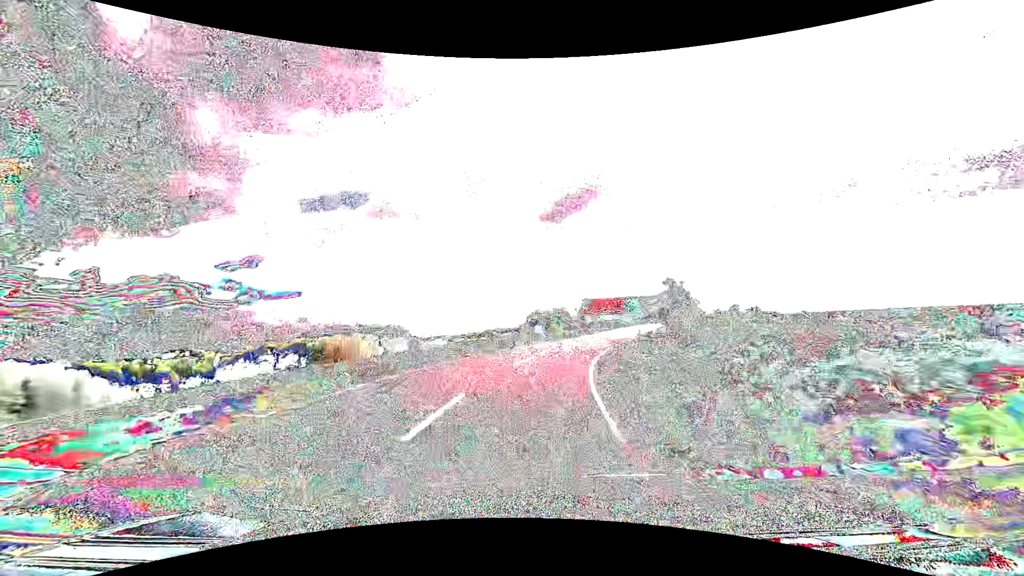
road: tertiary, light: Day
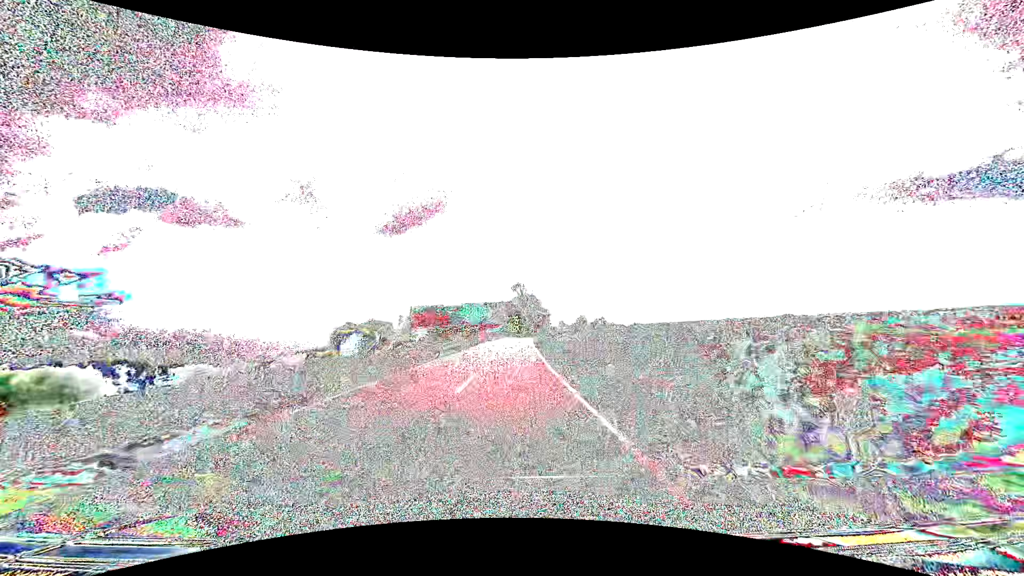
(+8.4, +41.7) m; +19°
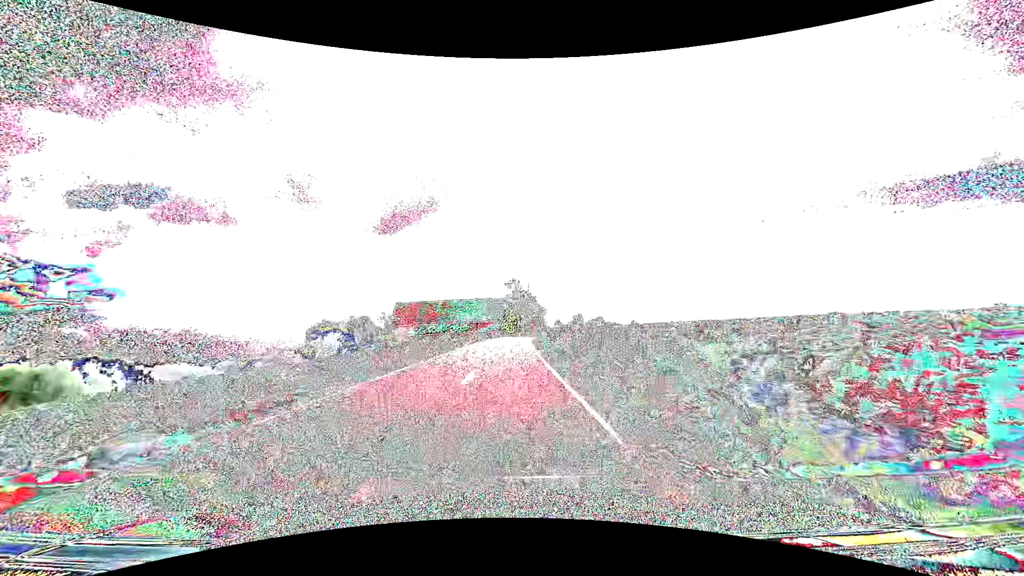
(+0.1, +10.6) m; +1°
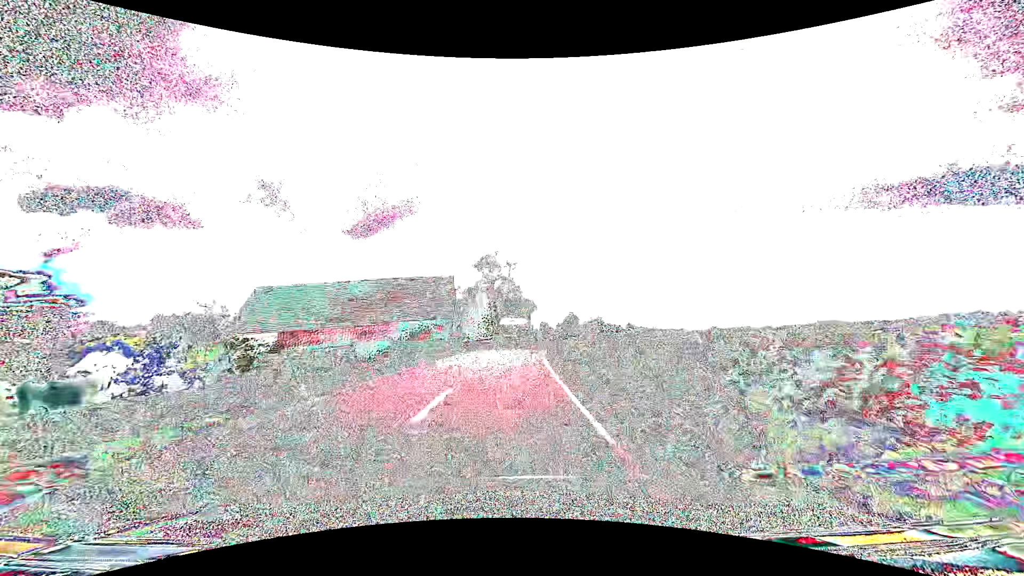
(+1.0, +53.2) m; +3°
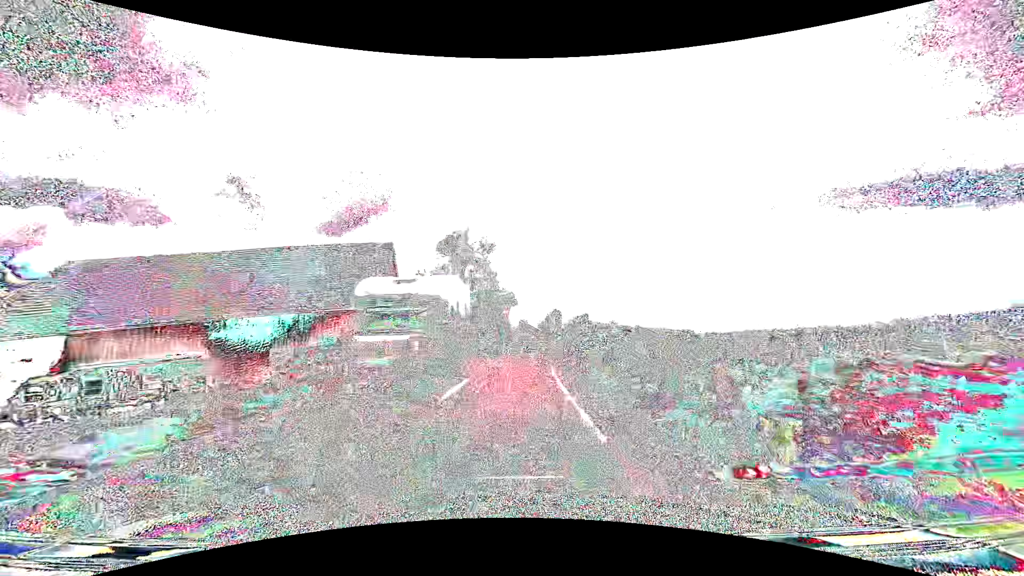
(+0.4, +21.3) m; +2°
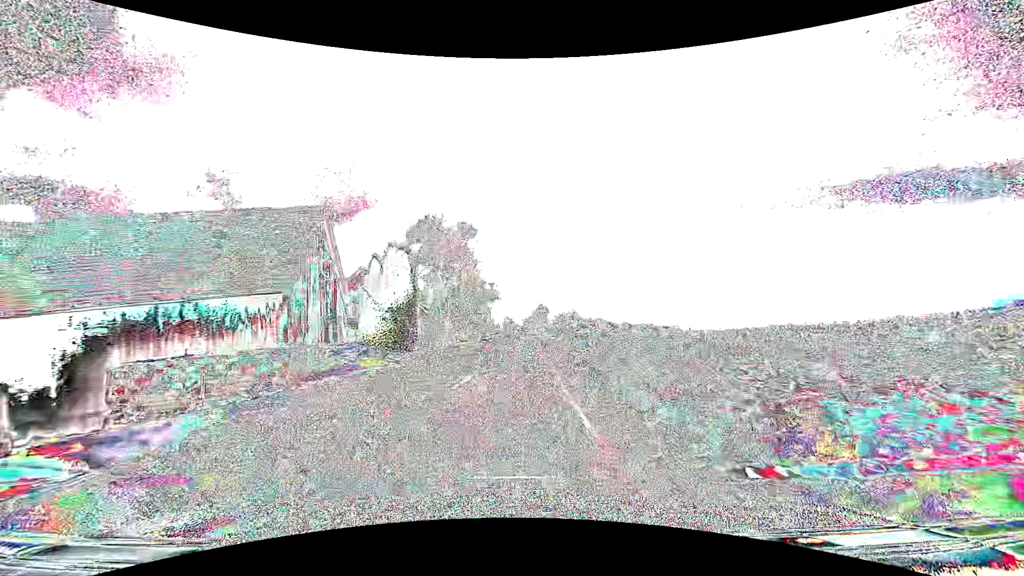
(+0.2, +10.7) m; +2°
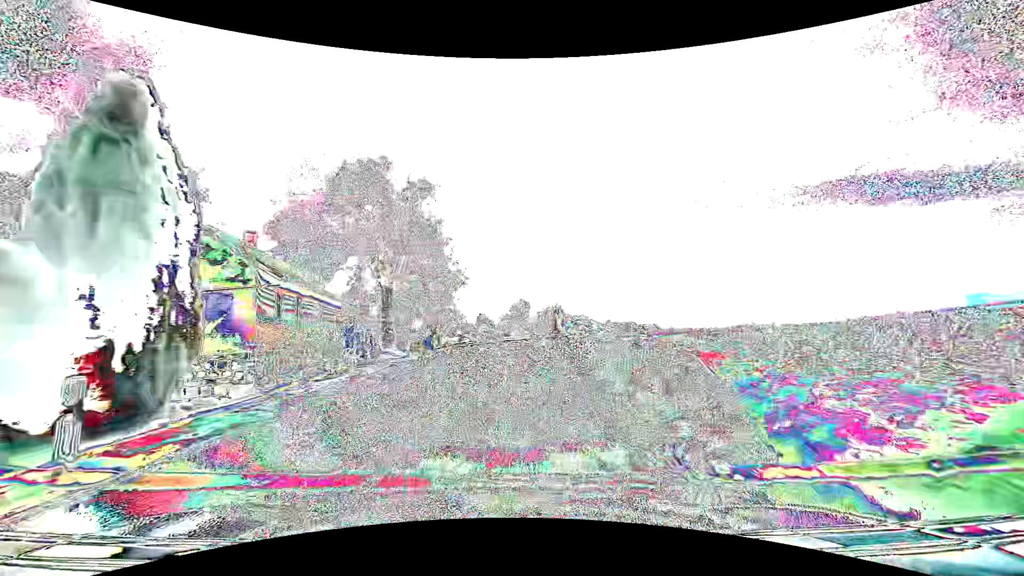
(+0.5, +21.5) m; +3°
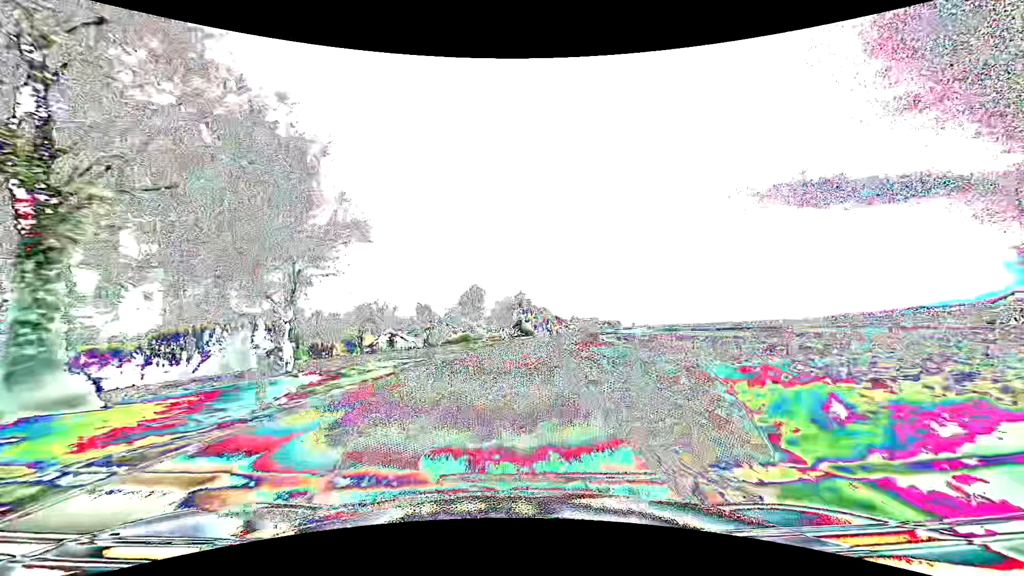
(+1.5, +32.4) m; +5°
(0, +10) (+1, +20) (+1, +30) (+2, +40) (+3, +50) (+5, +60) (+6, +70) (+8, +80) (+9, +89) (+11, +99) m
